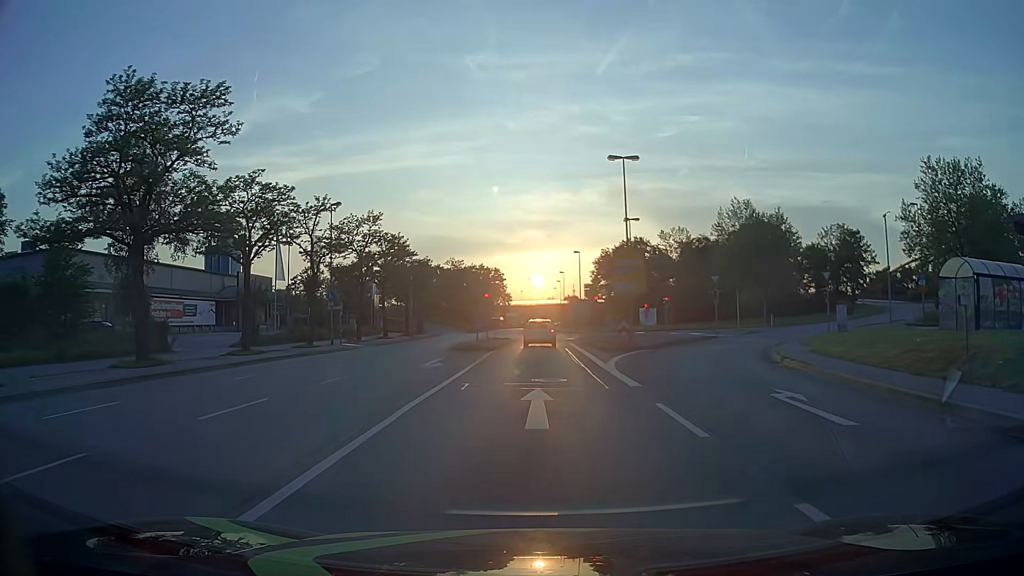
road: primary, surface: asphalt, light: Day
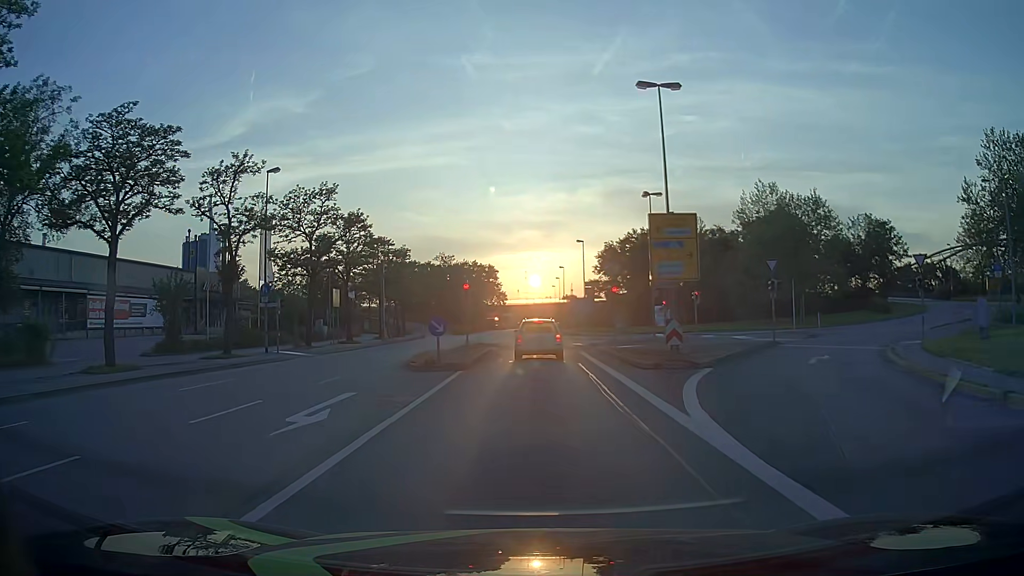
(+0.1, +11.7) m; 0°
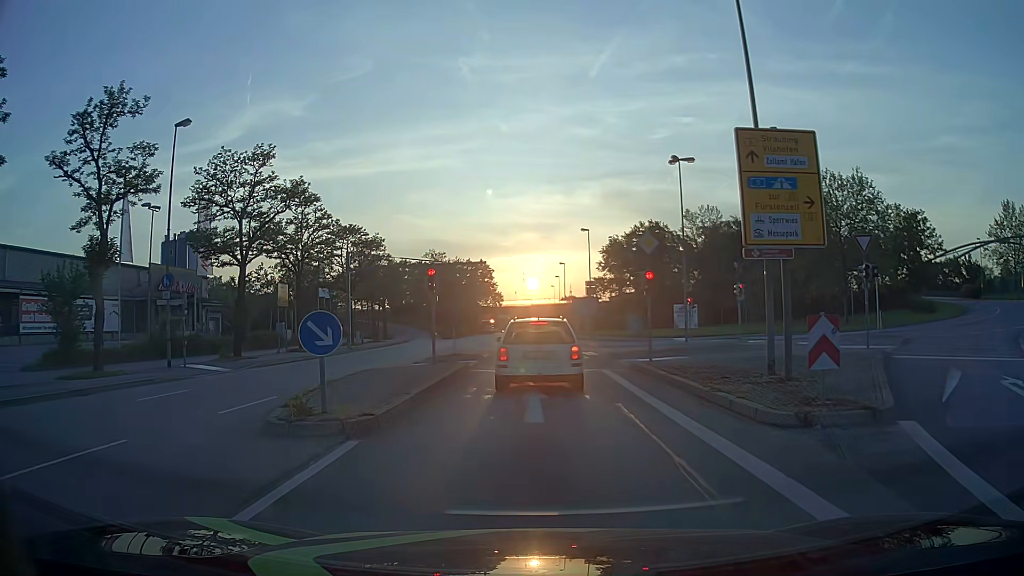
(0.0, +10.4) m; -1°
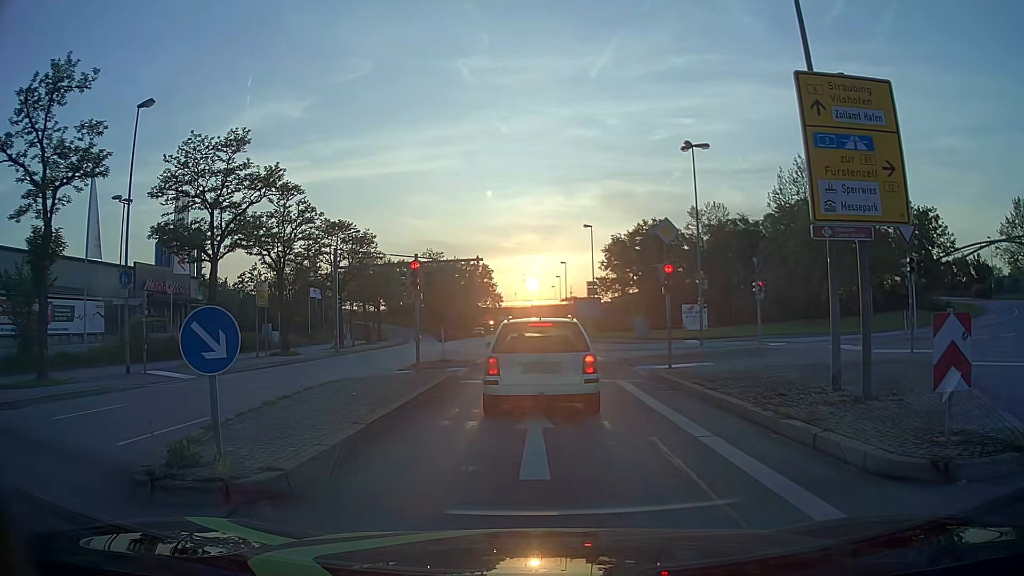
(0.0, +3.1) m; +1°
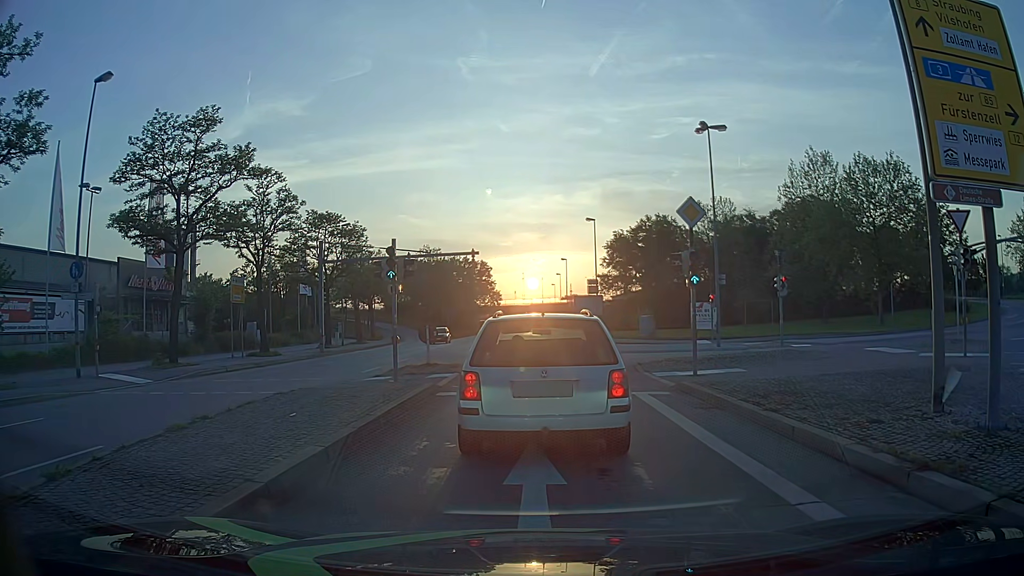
(-0.1, +3.0) m; -1°
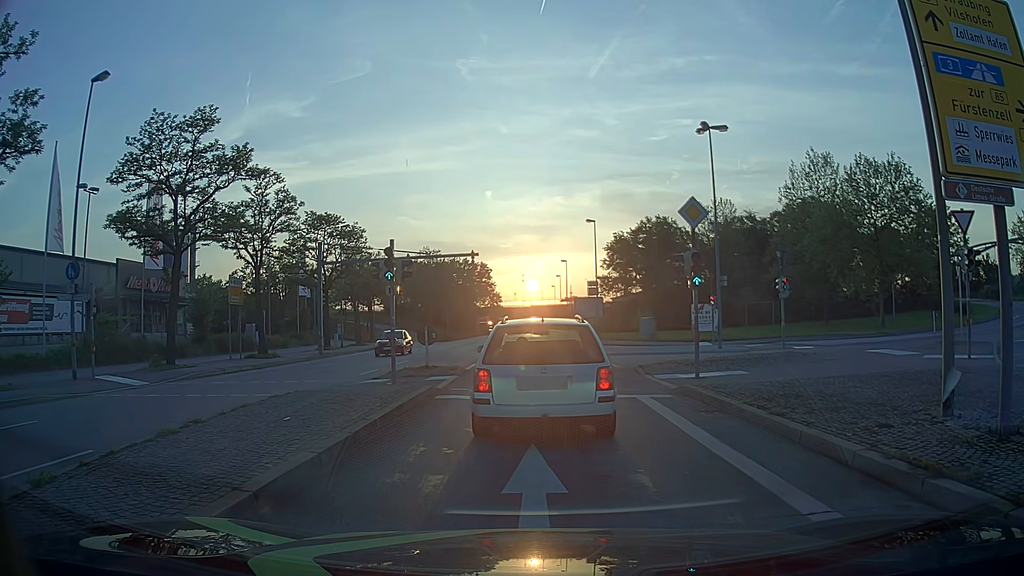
(0.0, +0.2) m; 0°
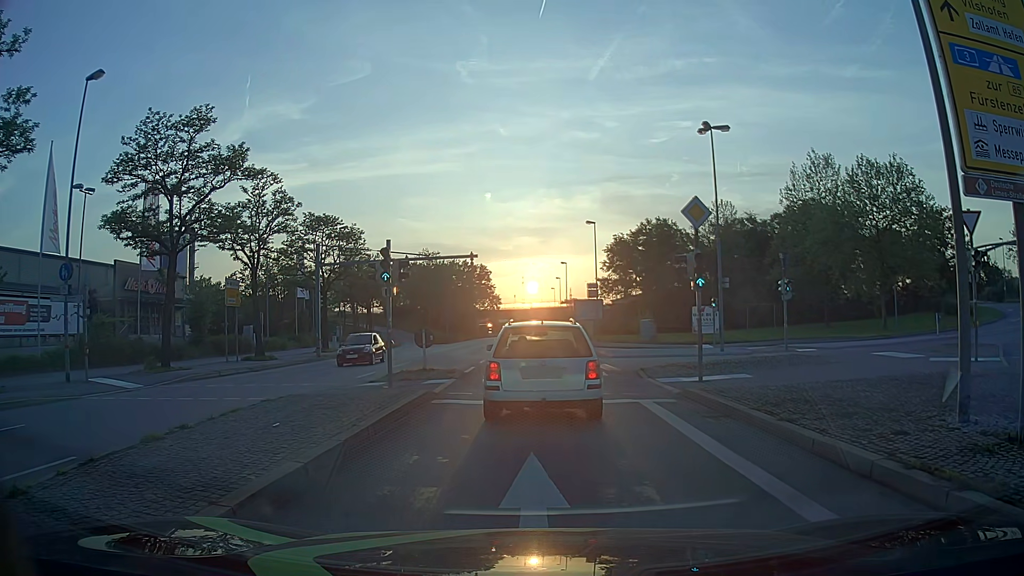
(0.0, +0.5) m; 0°
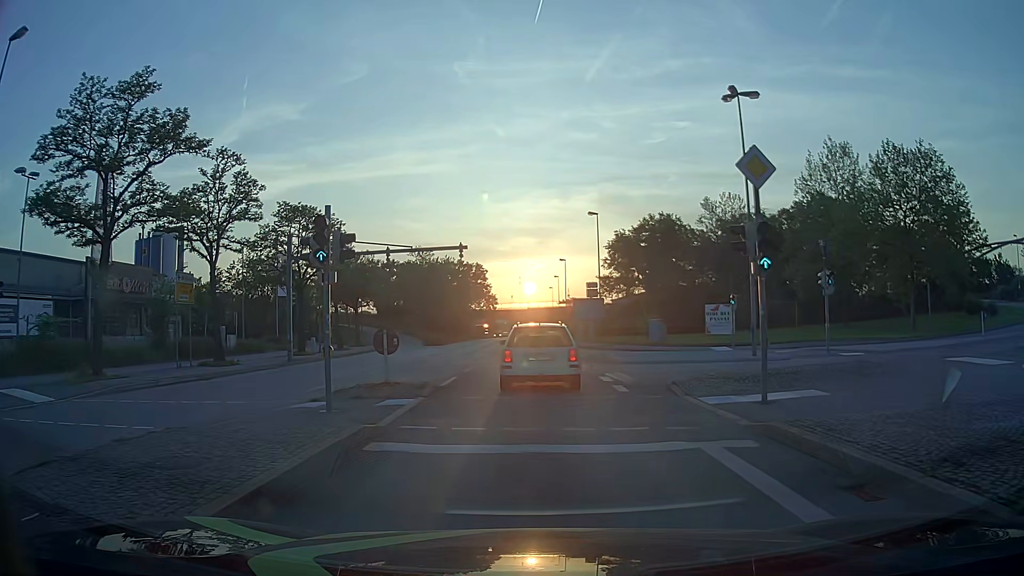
(+0.1, +5.2) m; +2°
(0, +10) (0, +20) (0, +30) (-1, +40) (-1, +50) (-1, +60) (-1, +70) (-2, +80) (-2, +90) (-2, +100) m
